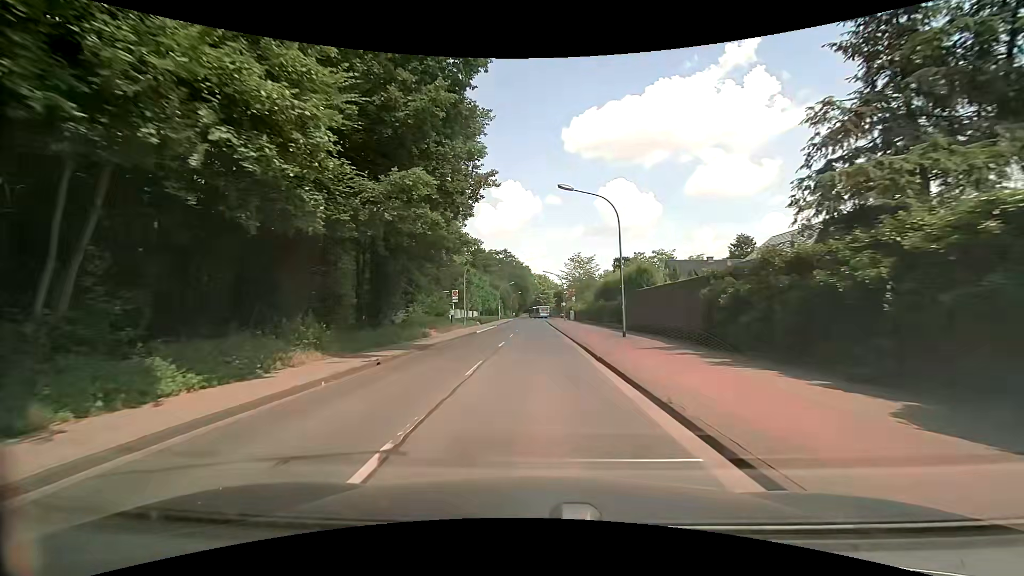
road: tertiary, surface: asphalt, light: Day
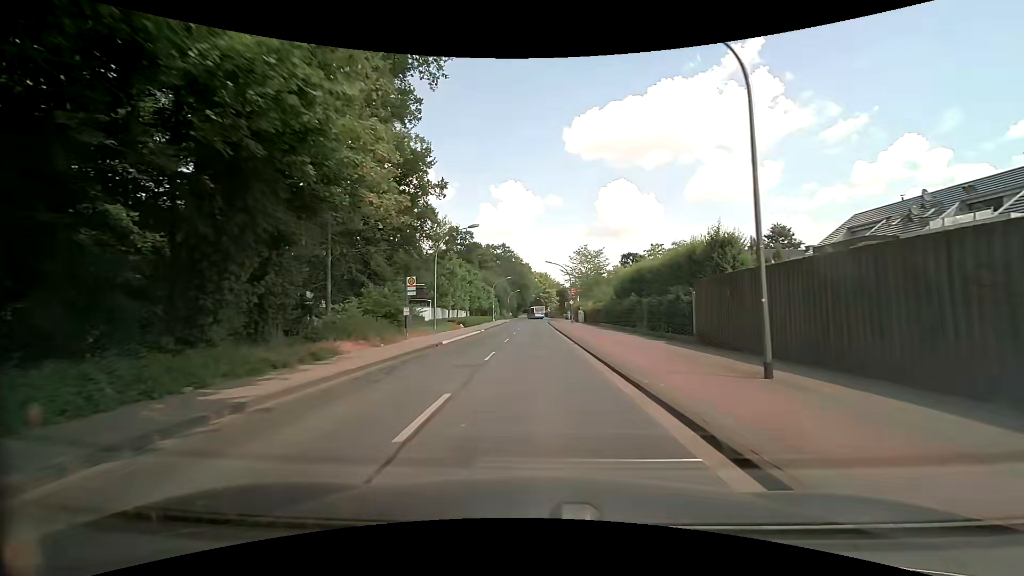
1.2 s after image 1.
(-0.1, +15.2) m; 0°
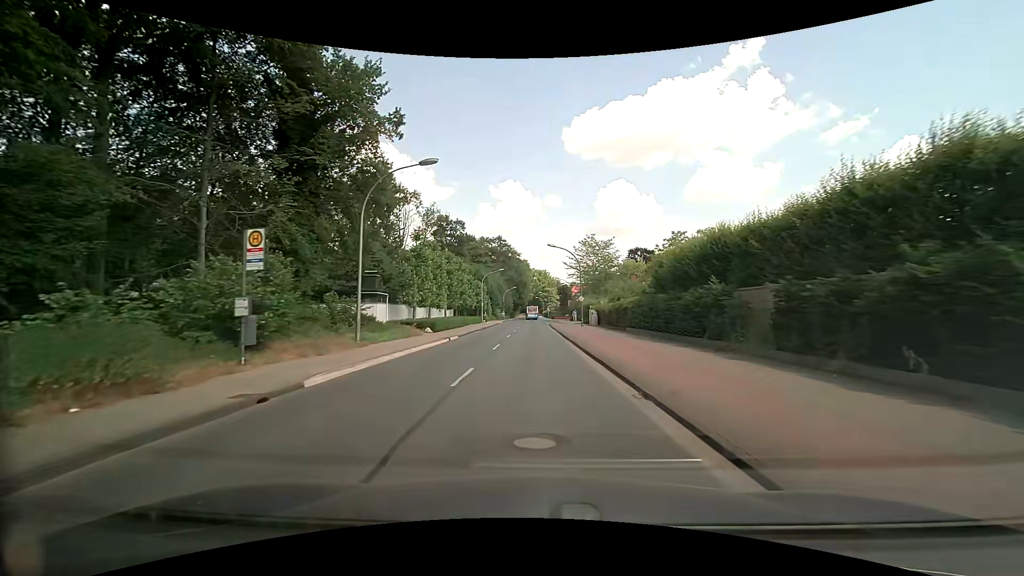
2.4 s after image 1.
(-0.2, +15.2) m; -1°
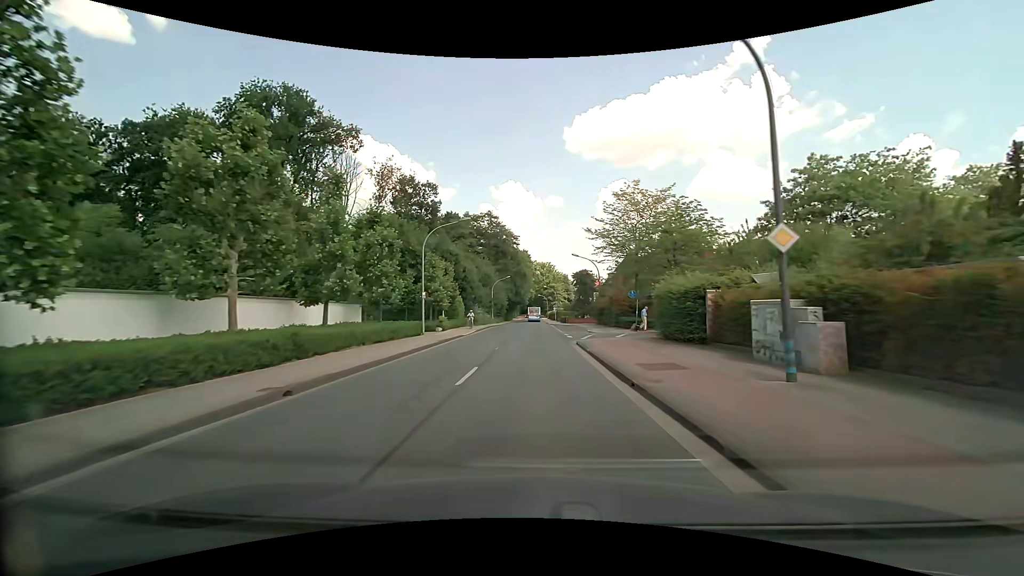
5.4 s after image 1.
(-0.1, +38.0) m; 0°
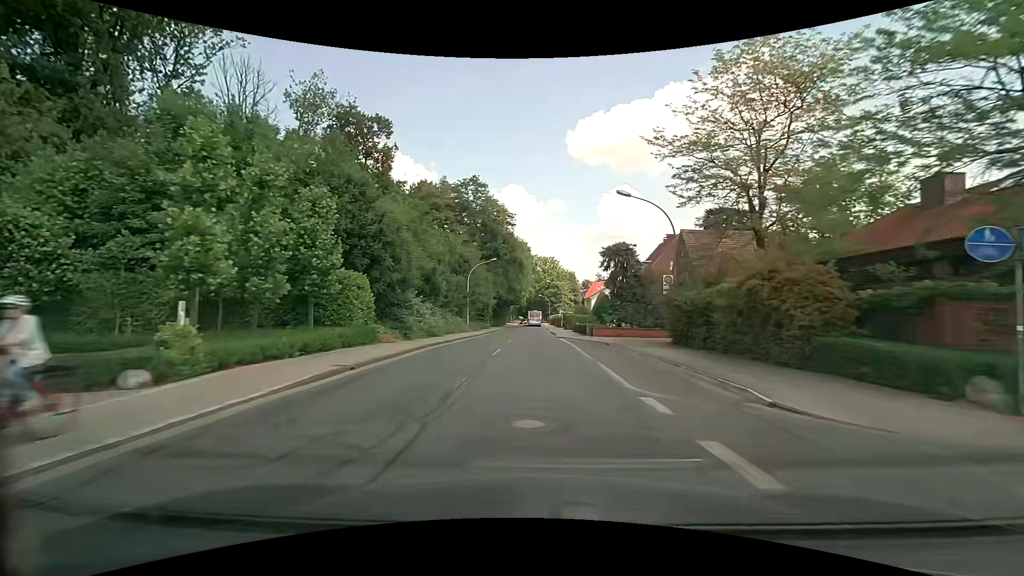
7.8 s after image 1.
(+0.1, +30.4) m; 0°
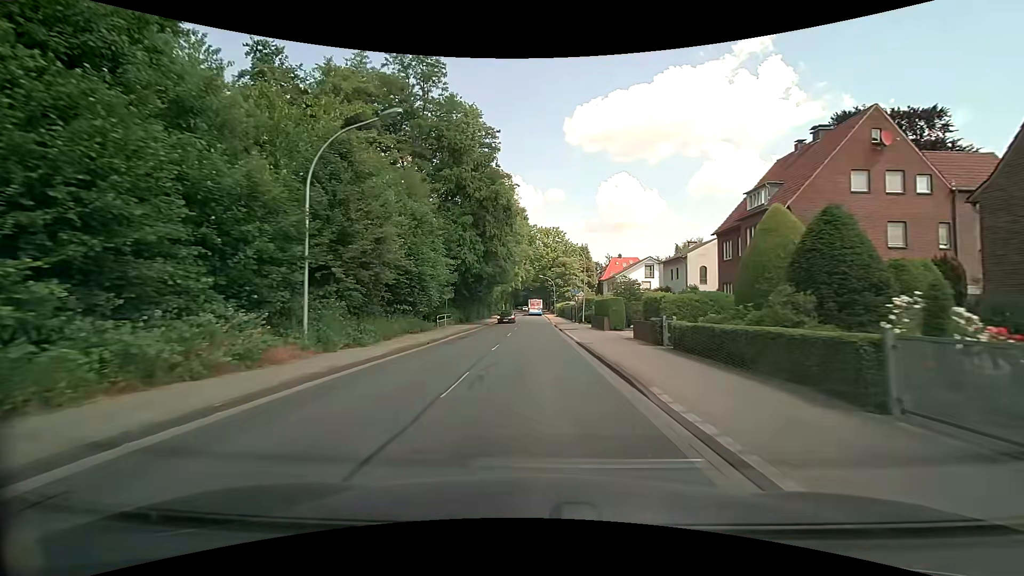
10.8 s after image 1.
(+0.5, +38.0) m; +1°
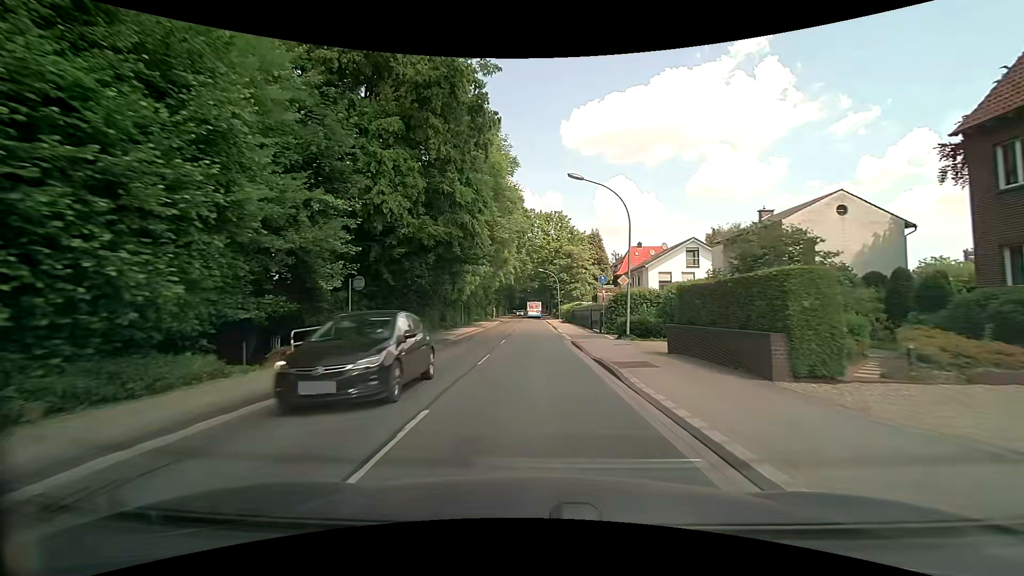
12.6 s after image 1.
(+0.1, +23.0) m; 0°
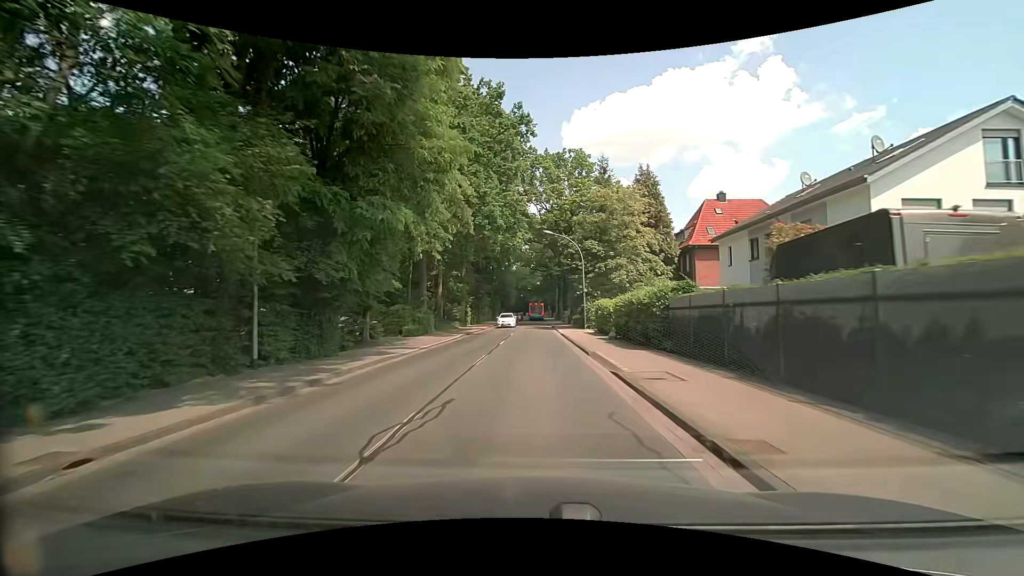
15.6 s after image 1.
(0.0, +38.2) m; 0°
(0, +10) (0, +20) (0, +30) (0, +40) (0, +50) (-1, +60) (-1, +70) (-1, +80) (-1, +90) (-1, +100) m
